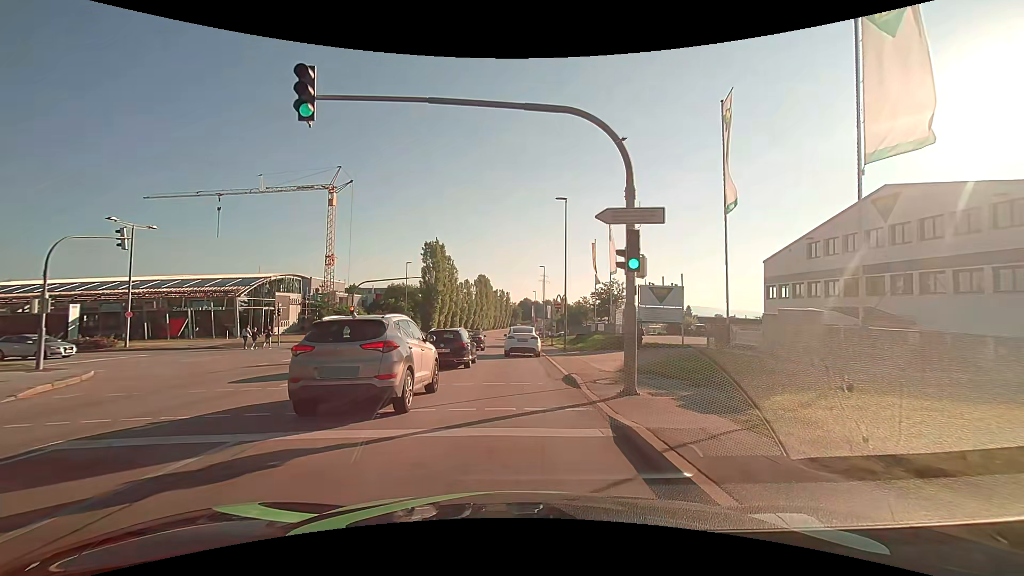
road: secondary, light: Day
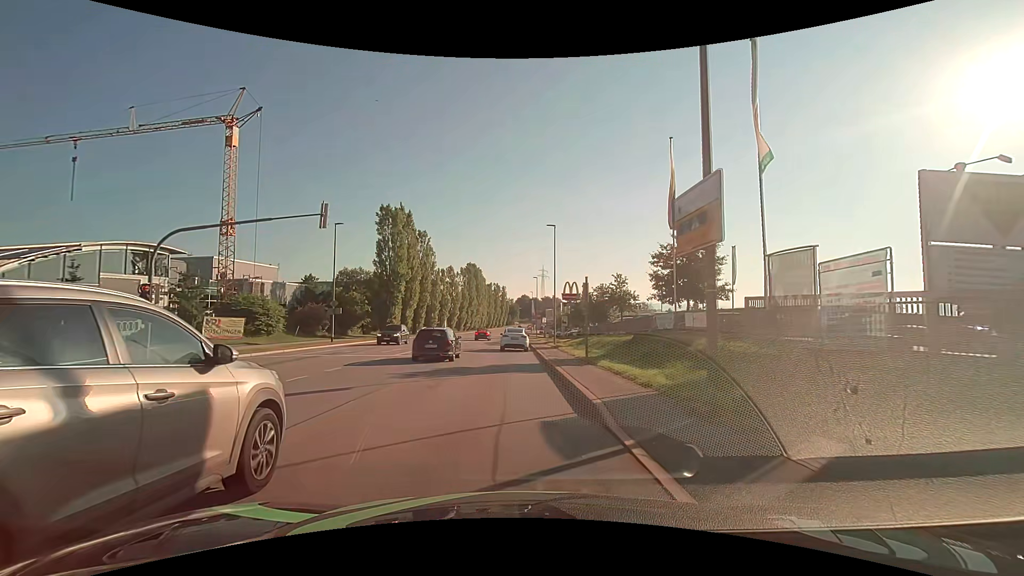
(0.0, +26.5) m; 0°
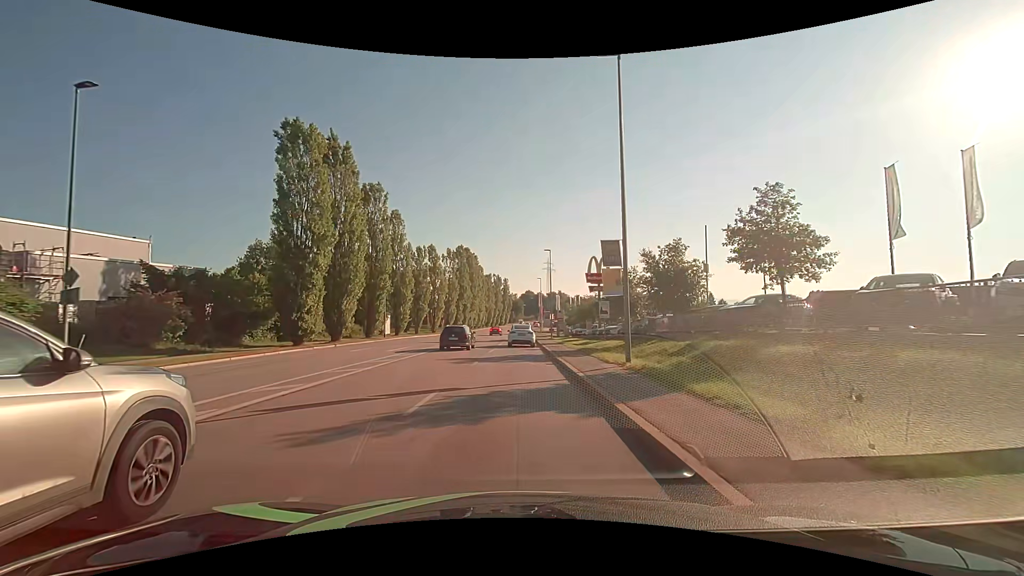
(-0.1, +26.5) m; 0°
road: tertiary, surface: asphalt
(0, +10) (0, +20) (0, +30) (0, +40) (0, +50) (0, +60) (0, +70) (0, +80) (0, +90) (0, +100) m
